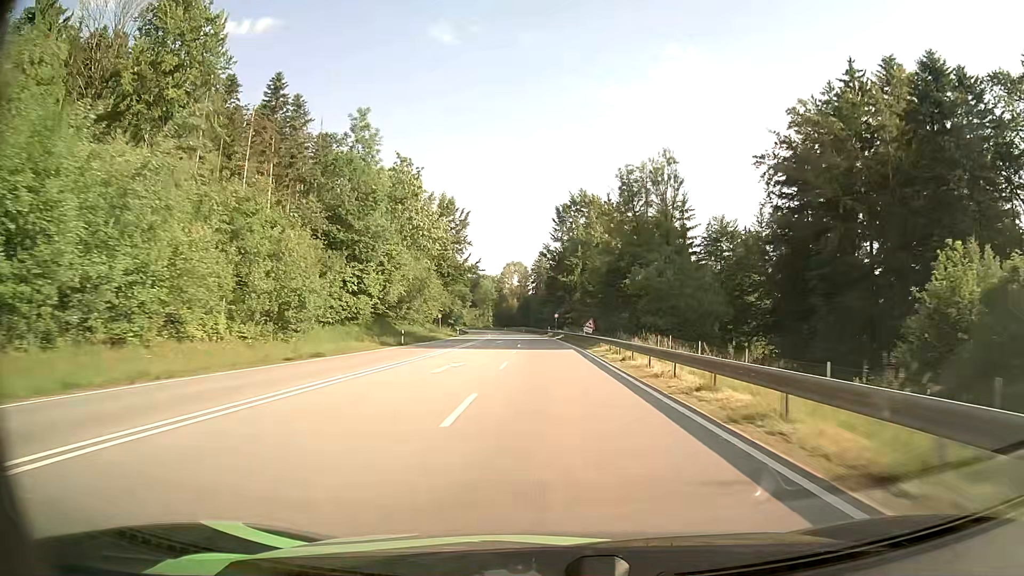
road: primary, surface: asphalt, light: Day
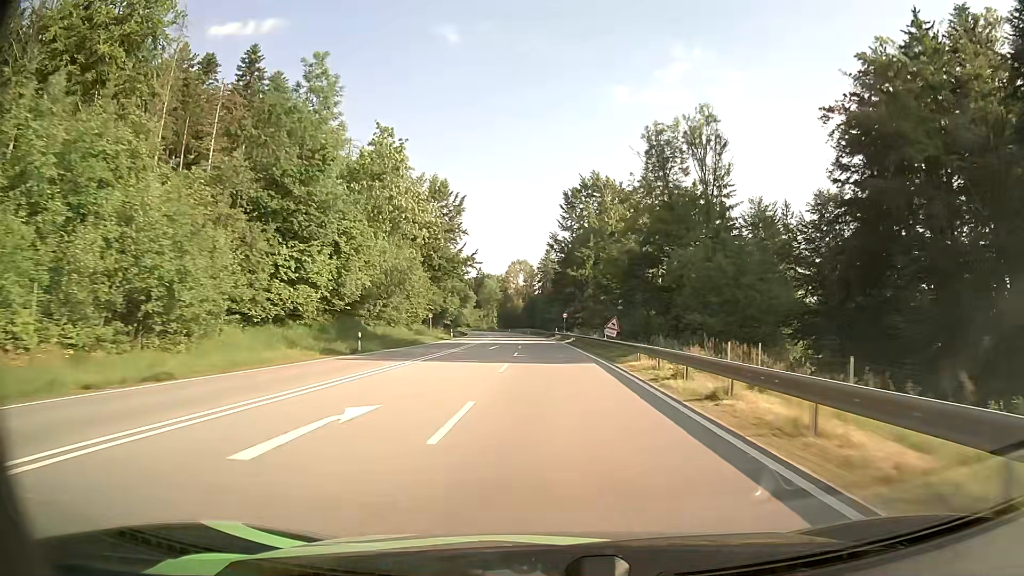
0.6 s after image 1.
(-0.1, +13.0) m; 0°
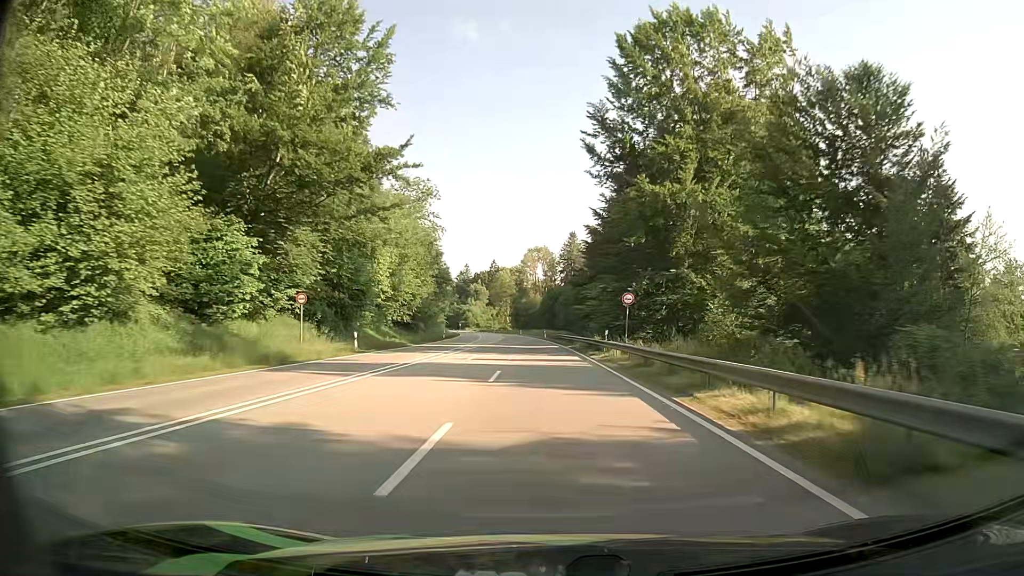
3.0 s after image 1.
(-0.9, +50.3) m; -2°
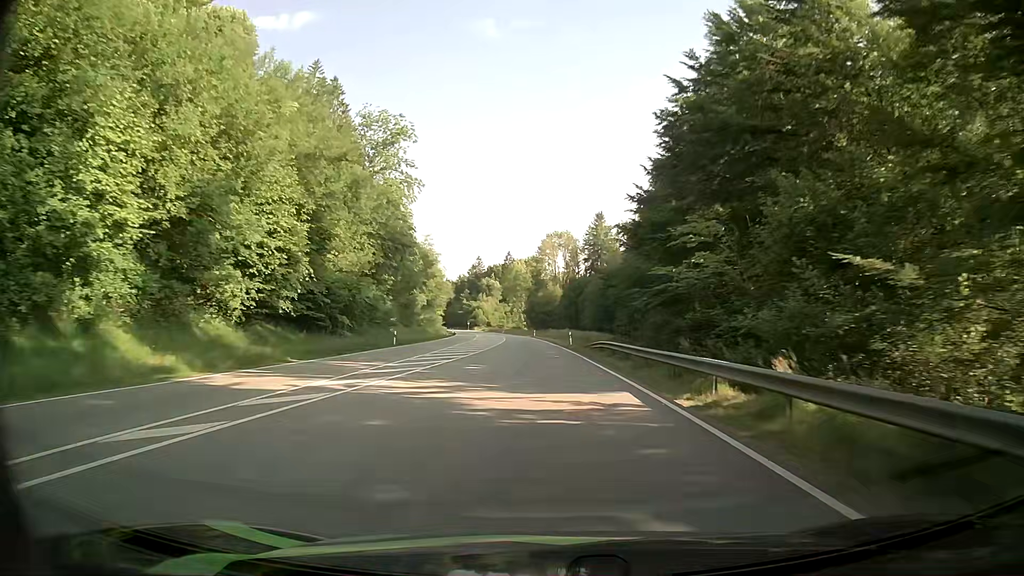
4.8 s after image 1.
(-0.5, +36.8) m; -2°
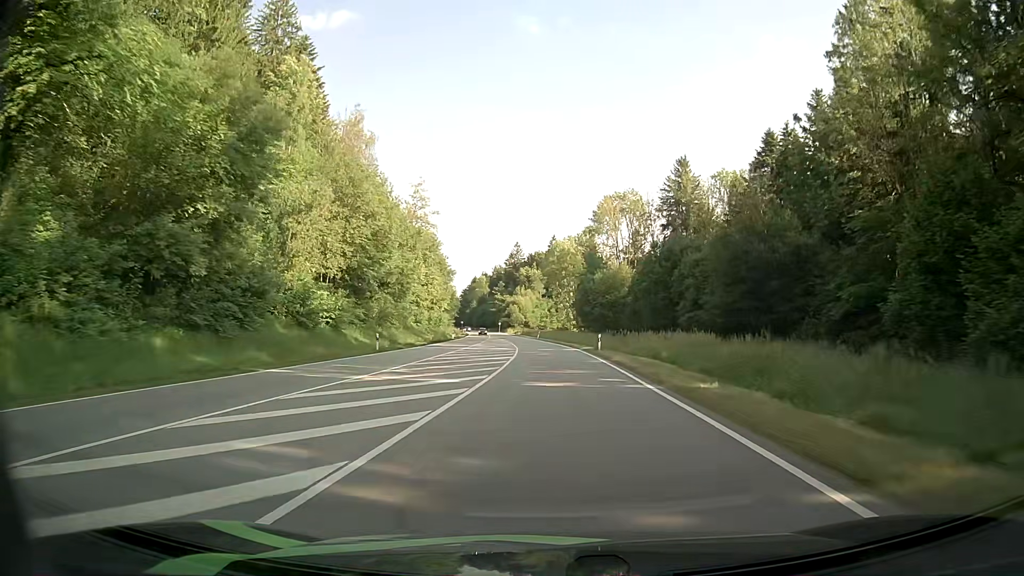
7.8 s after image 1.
(-1.6, +60.9) m; -3°
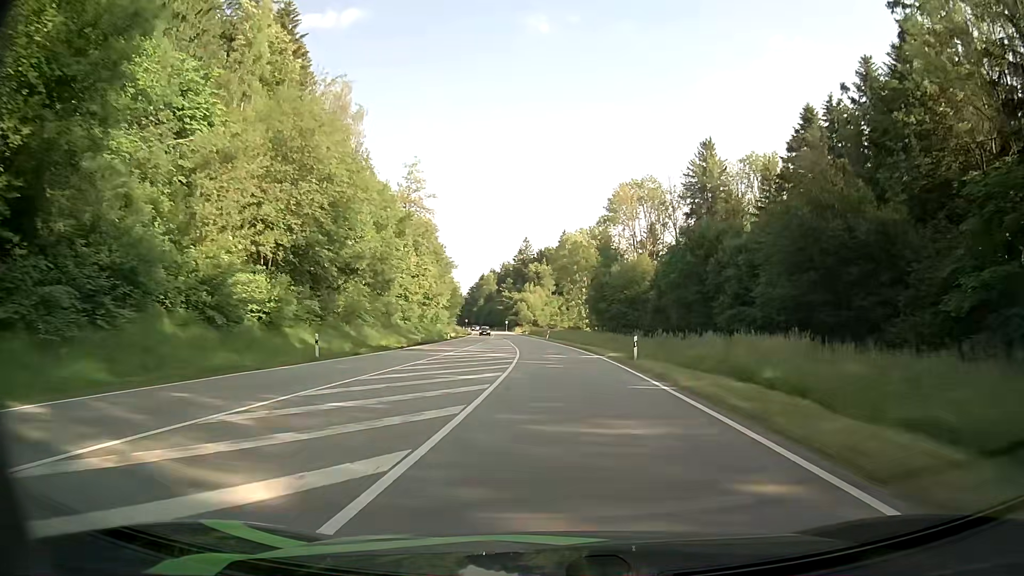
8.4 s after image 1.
(-0.2, +12.2) m; -1°
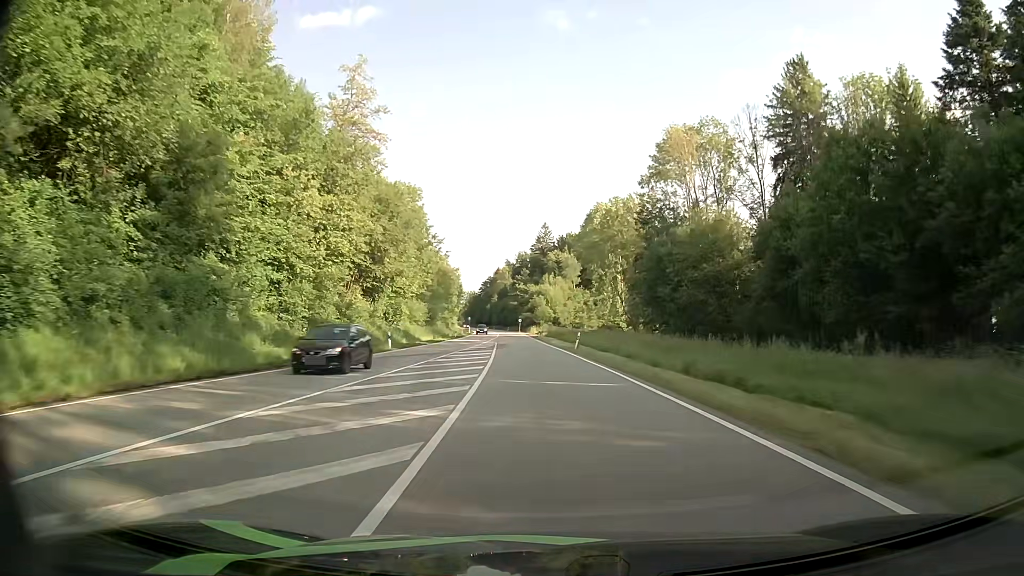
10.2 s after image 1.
(-0.6, +36.5) m; -2°
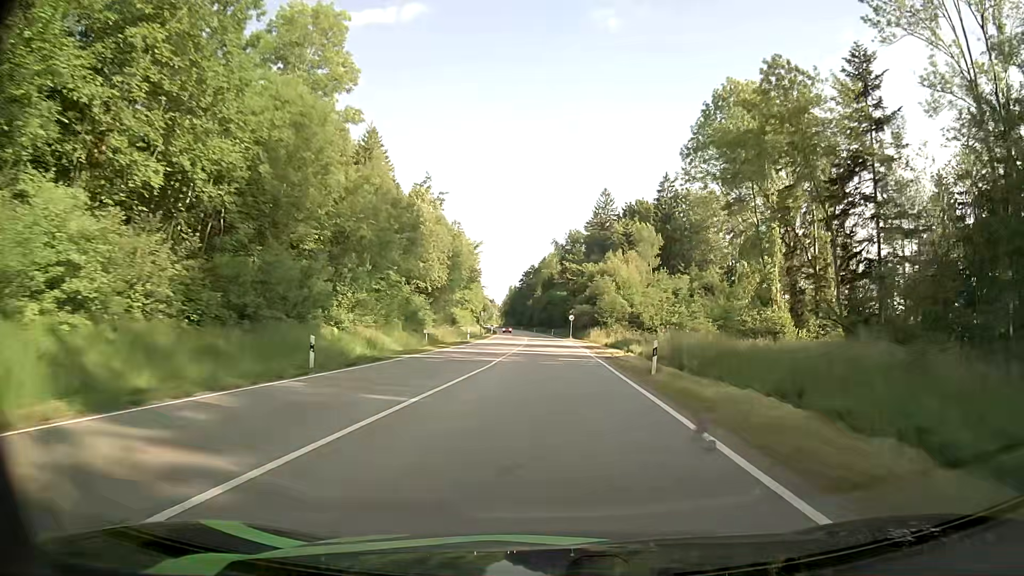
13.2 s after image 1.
(-2.5, +60.9) m; -4°
(0, +10) (0, +20) (0, +30) (0, +40) (0, +50) (0, +60) (-1, +70) (-1, +80) (-1, +90) (-2, +100) m
